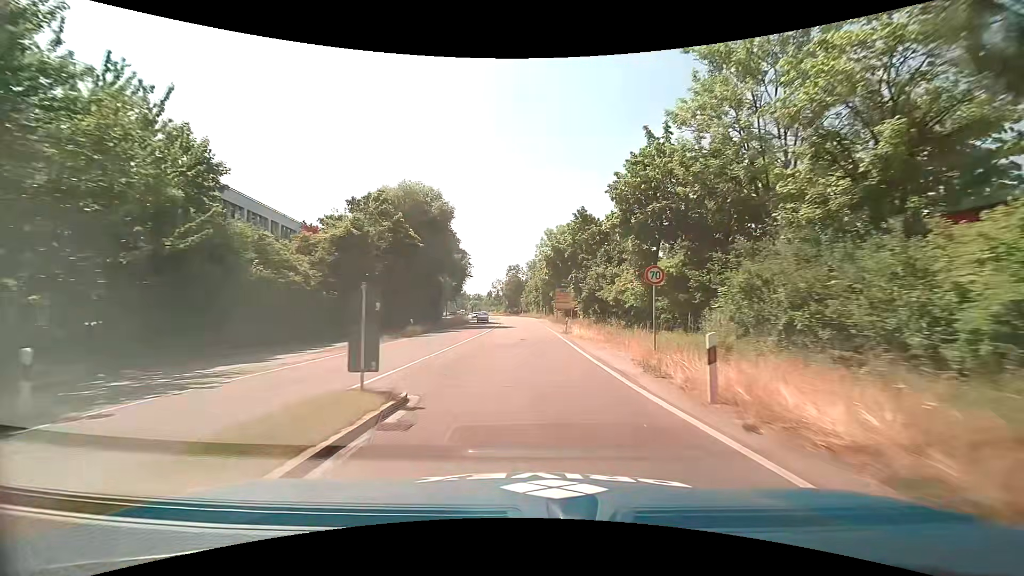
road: trunk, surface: asphalt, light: Day
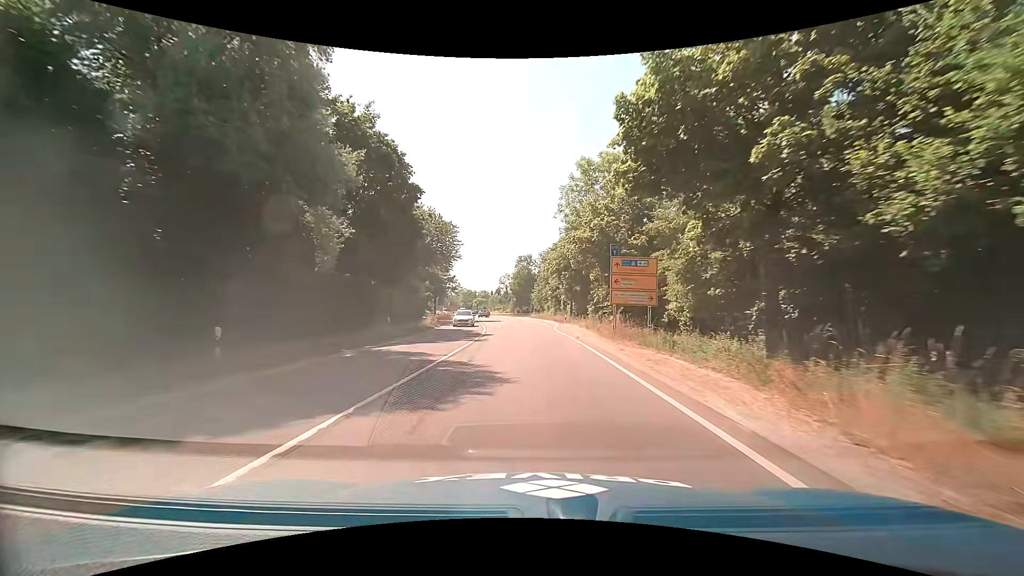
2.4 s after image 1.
(-0.8, +35.3) m; -2°
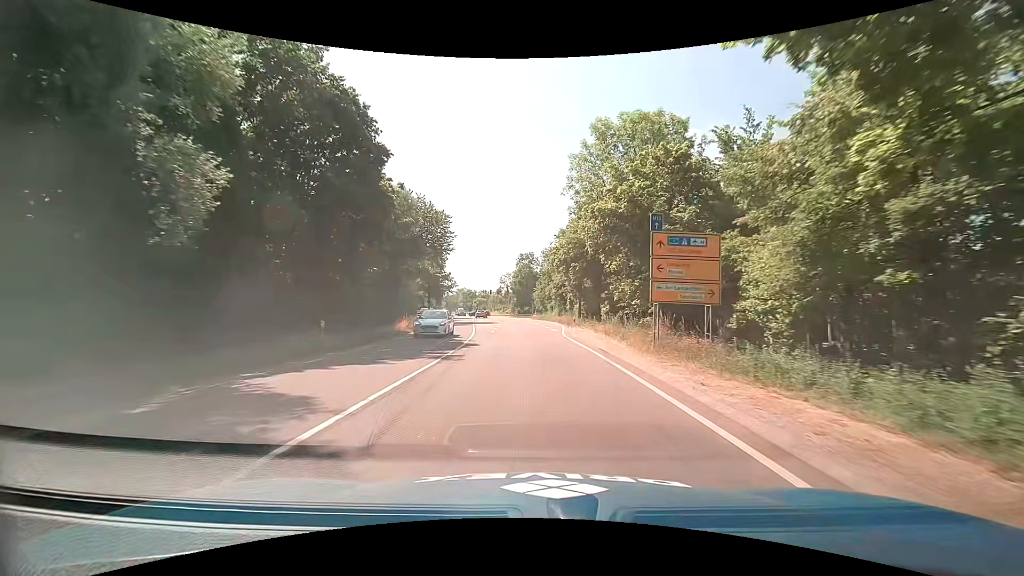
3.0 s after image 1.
(0.0, +8.5) m; 0°
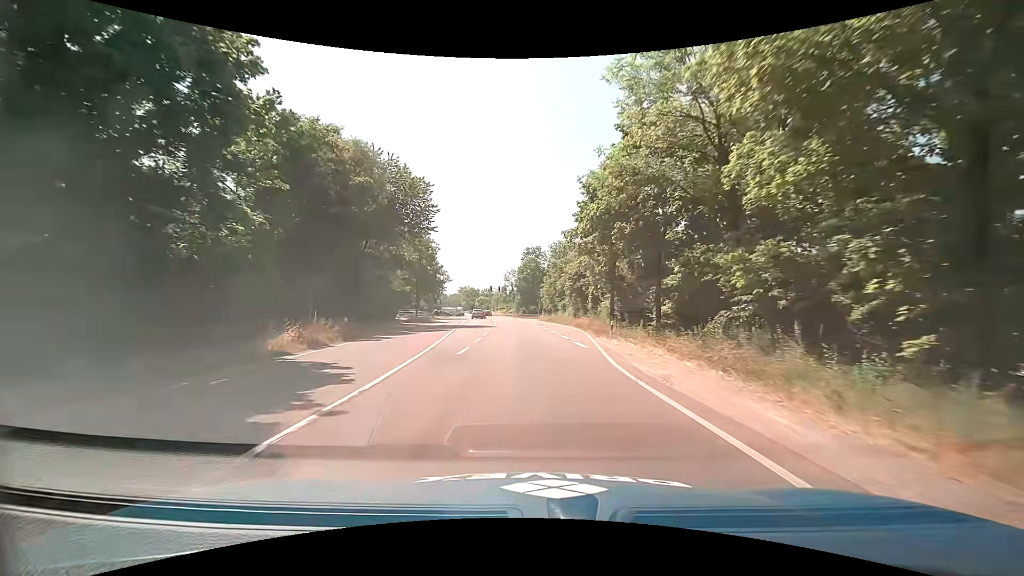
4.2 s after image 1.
(0.0, +16.5) m; 0°
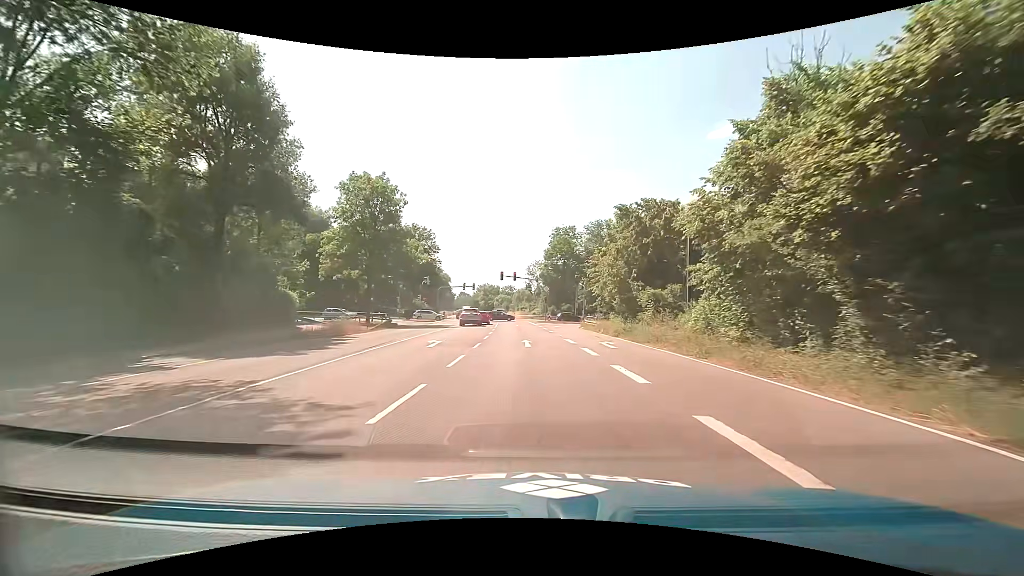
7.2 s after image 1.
(-1.7, +39.2) m; -4°
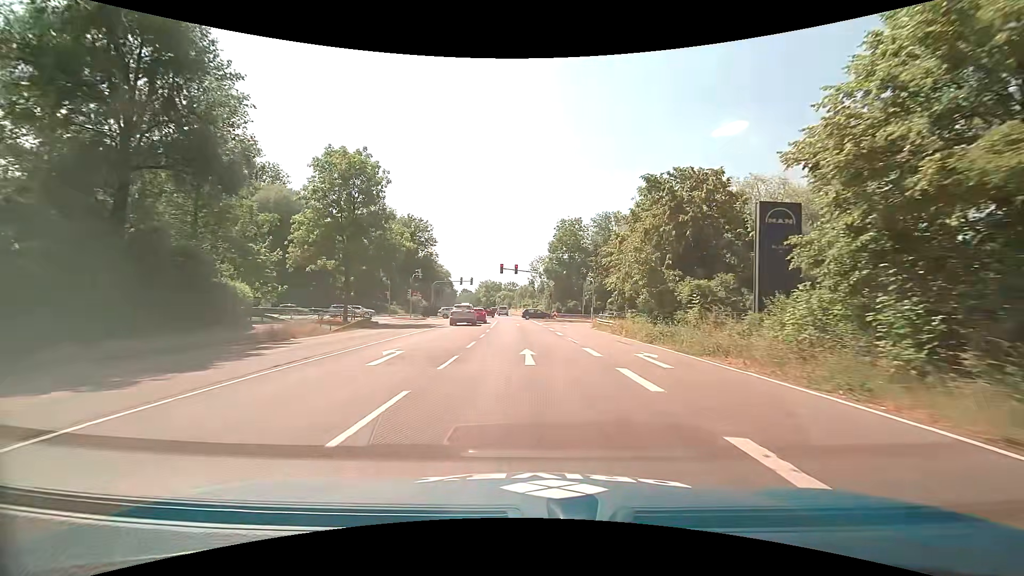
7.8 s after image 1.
(0.0, +7.1) m; 0°
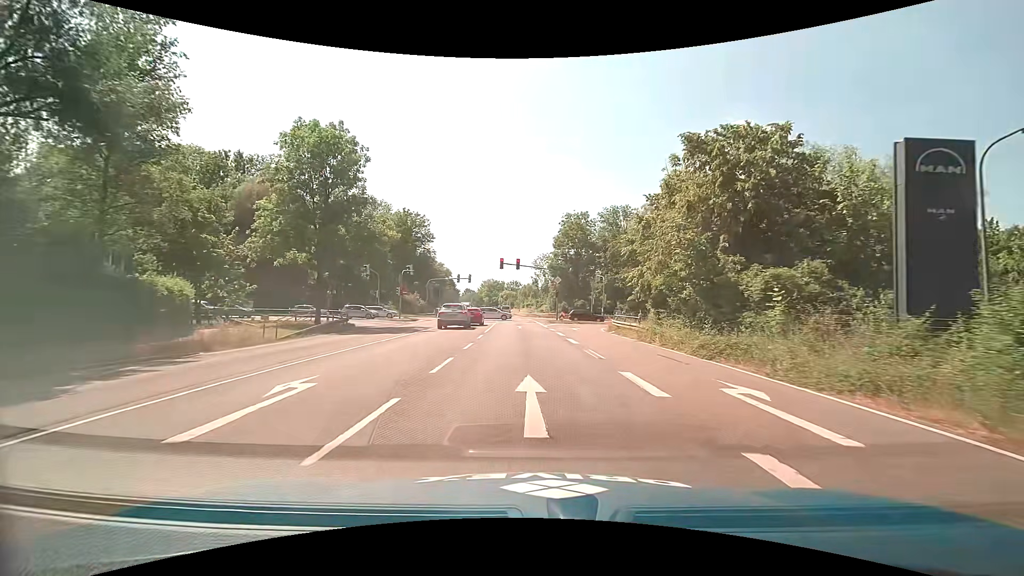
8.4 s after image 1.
(0.0, +6.4) m; 0°
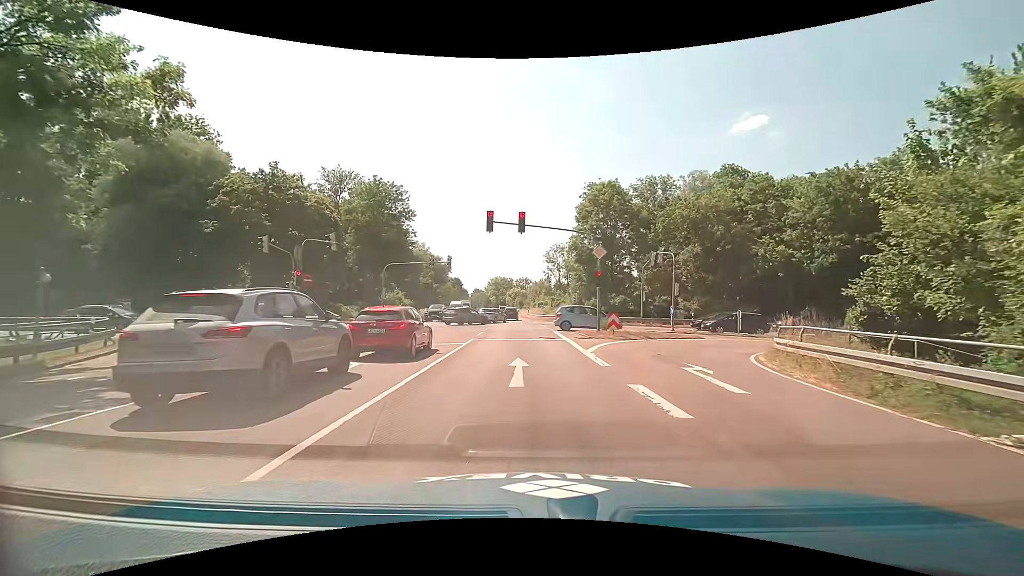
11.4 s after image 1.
(-0.4, +25.3) m; -2°
(0, +10) (0, +20) (-1, +30) (-1, +40) (-2, +50) (-3, +60) (-3, +70) (-4, +80) (-5, +90) (-5, +100) m
